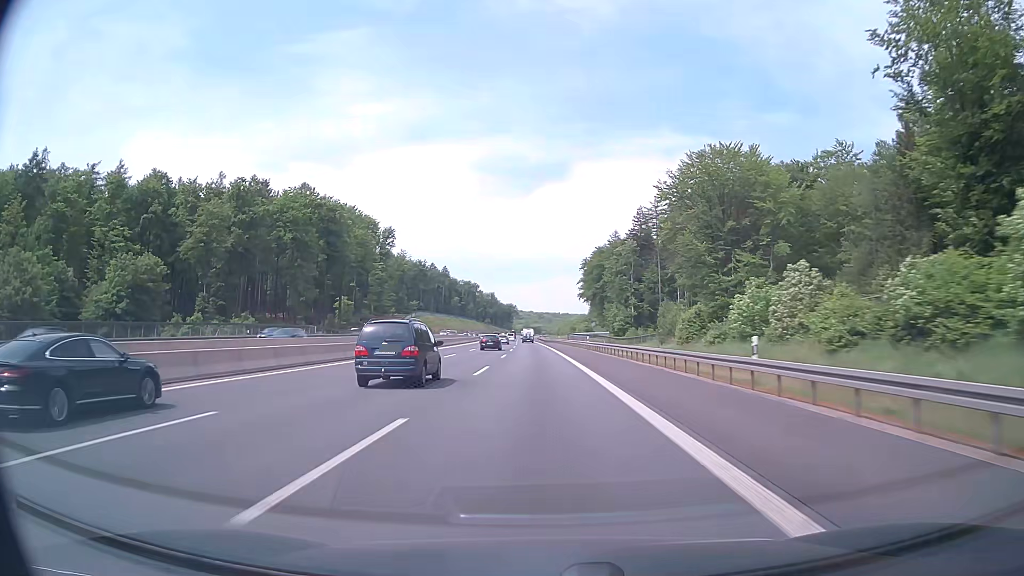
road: motorway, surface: asphalt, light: Day
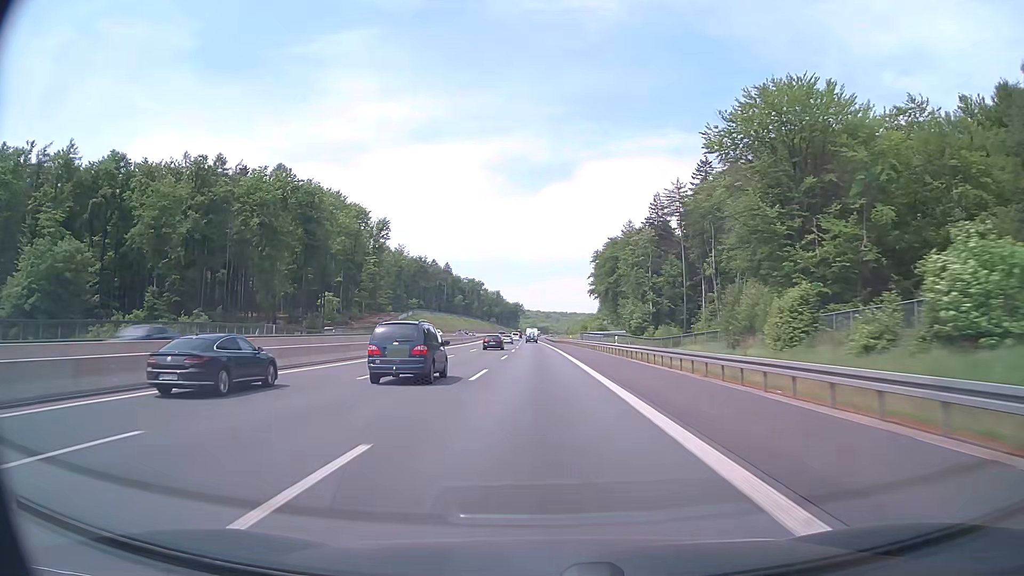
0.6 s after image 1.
(-0.1, +20.7) m; -1°
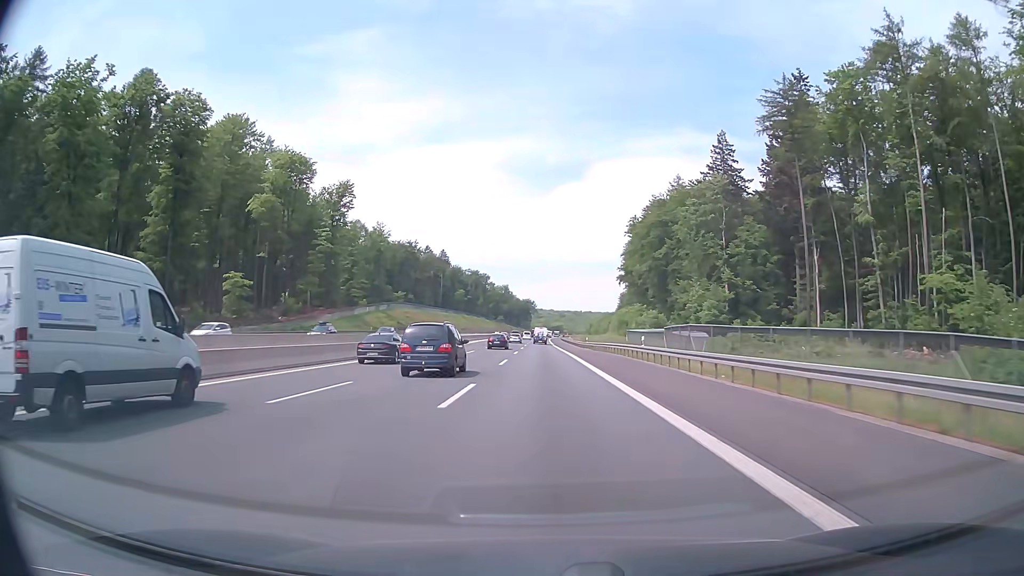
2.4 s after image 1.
(-0.8, +62.0) m; -1°
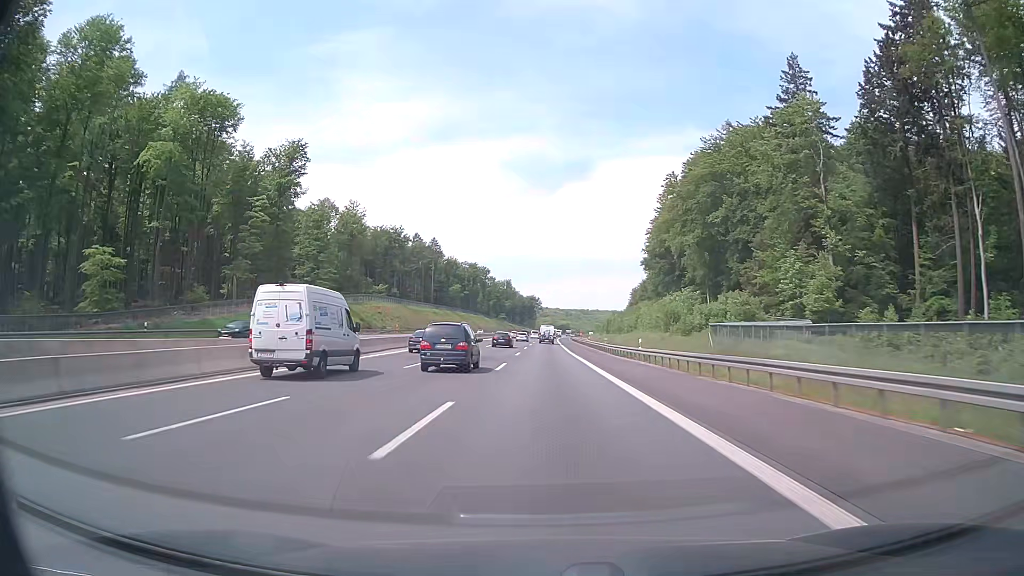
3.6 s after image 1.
(-0.1, +41.2) m; 0°
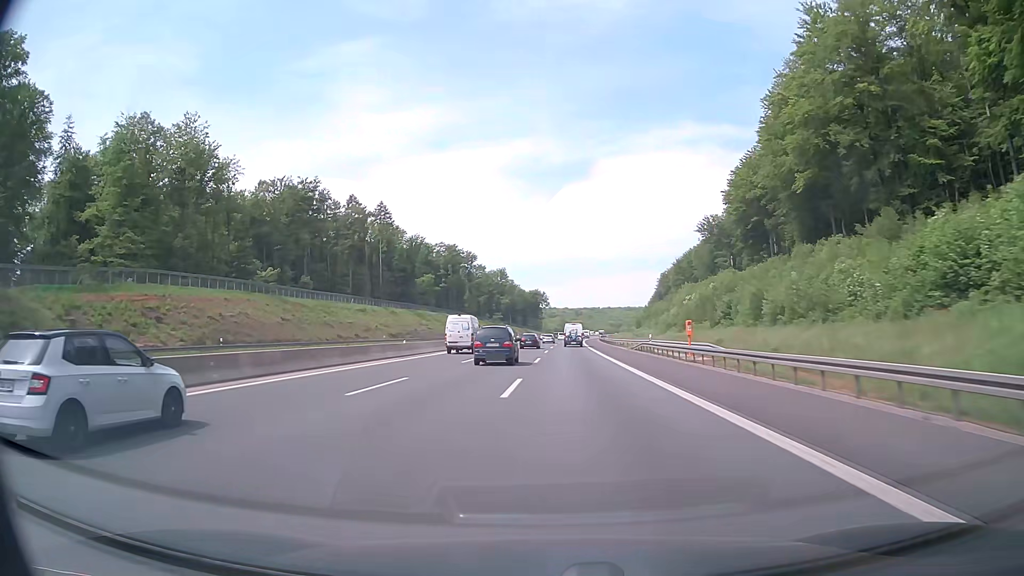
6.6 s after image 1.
(-0.1, +100.9) m; -1°
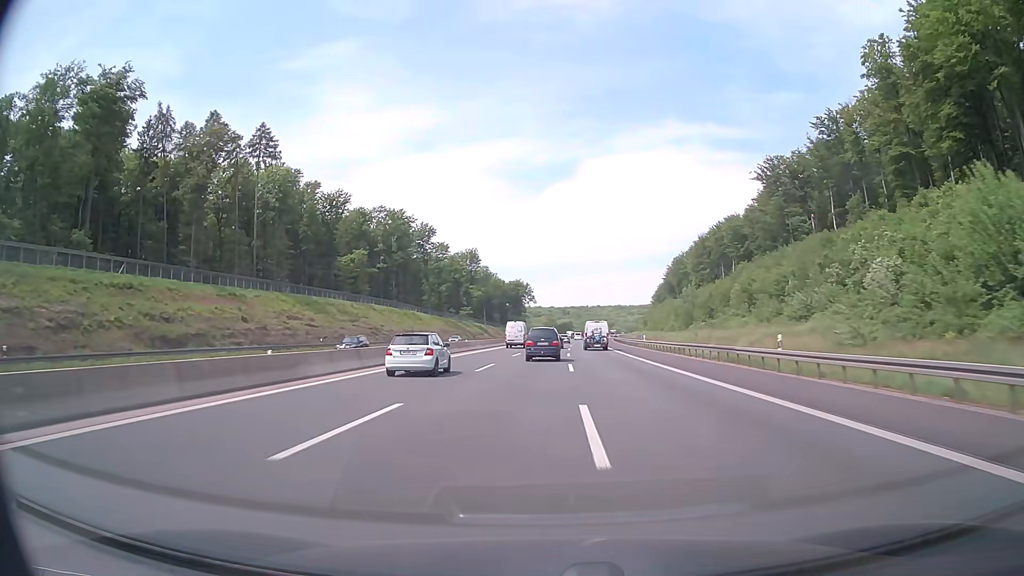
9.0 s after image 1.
(+0.6, +79.7) m; +1°
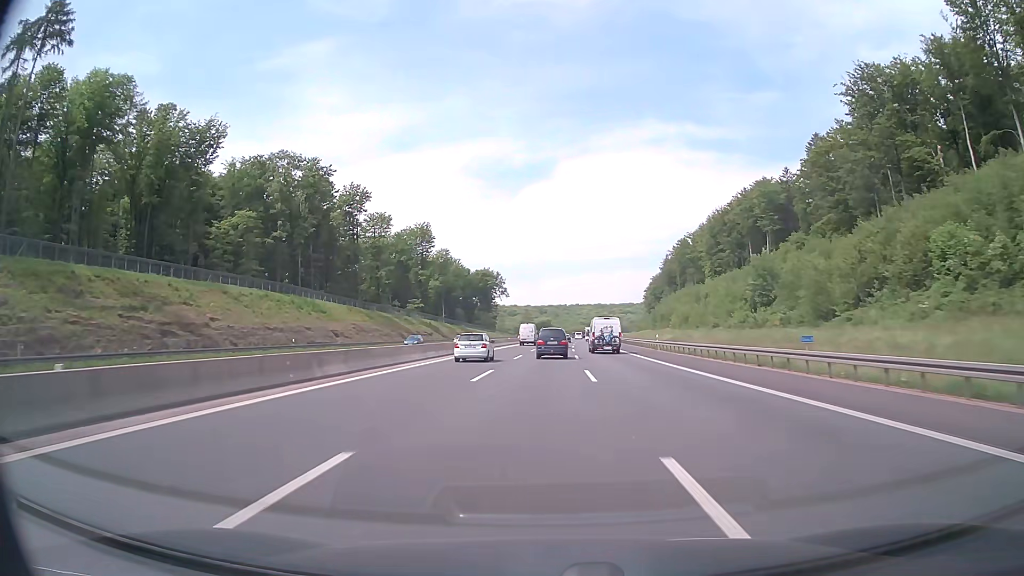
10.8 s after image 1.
(+1.0, +59.7) m; +2°
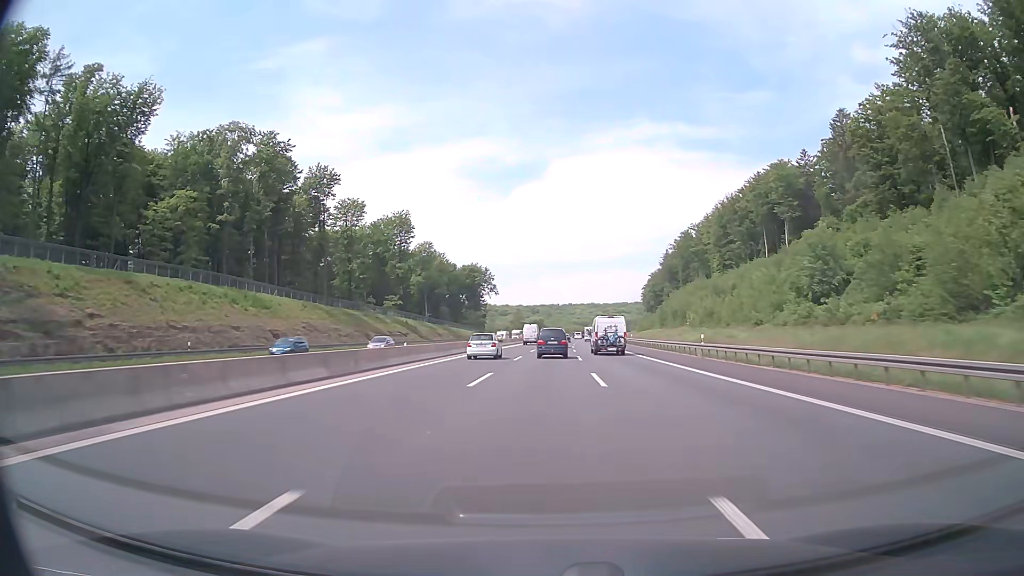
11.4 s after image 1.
(+0.1, +19.9) m; +1°
(0, +10) (0, +20) (0, +30) (0, +40) (+1, +50) (+1, +60) (+1, +70) (+2, +80) (+2, +90) (+3, +100) m
